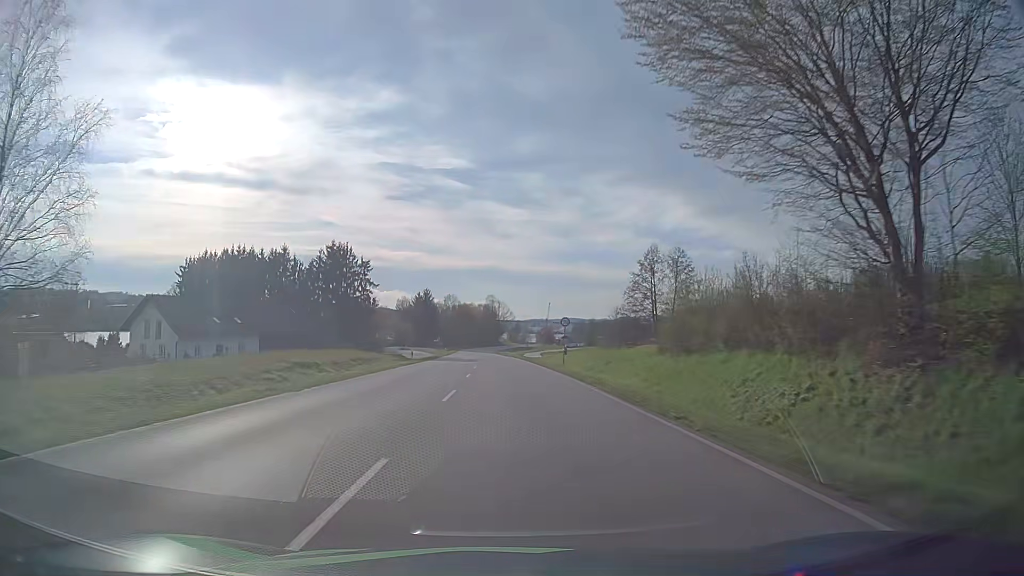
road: primary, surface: asphalt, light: Day
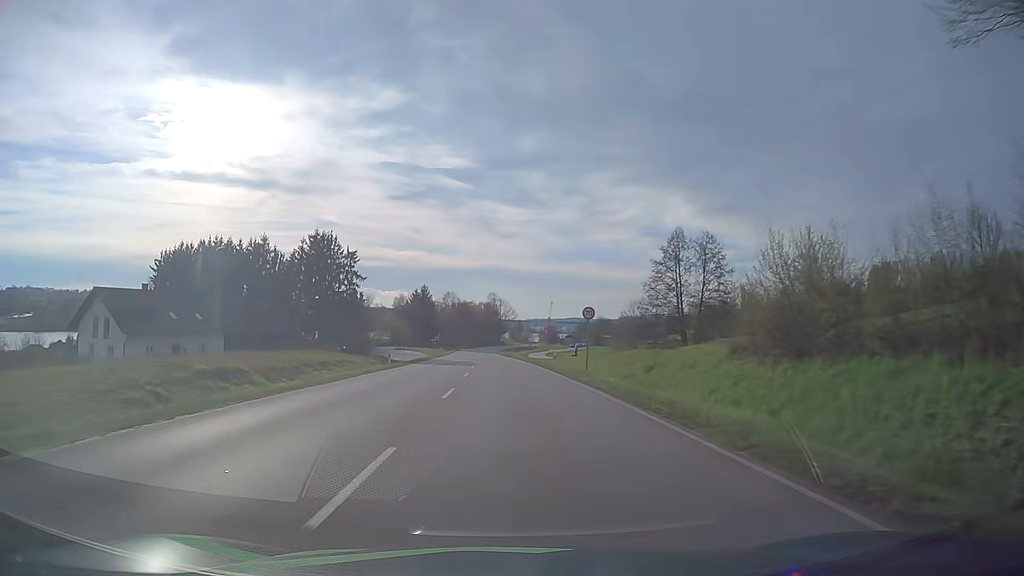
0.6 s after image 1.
(0.0, +11.1) m; 0°
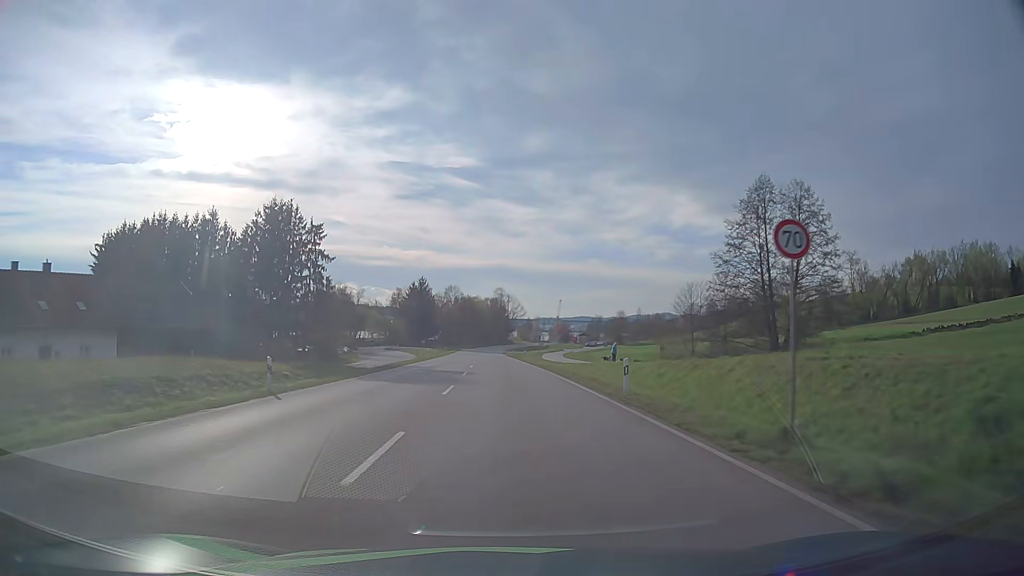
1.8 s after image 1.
(-0.1, +22.3) m; -1°
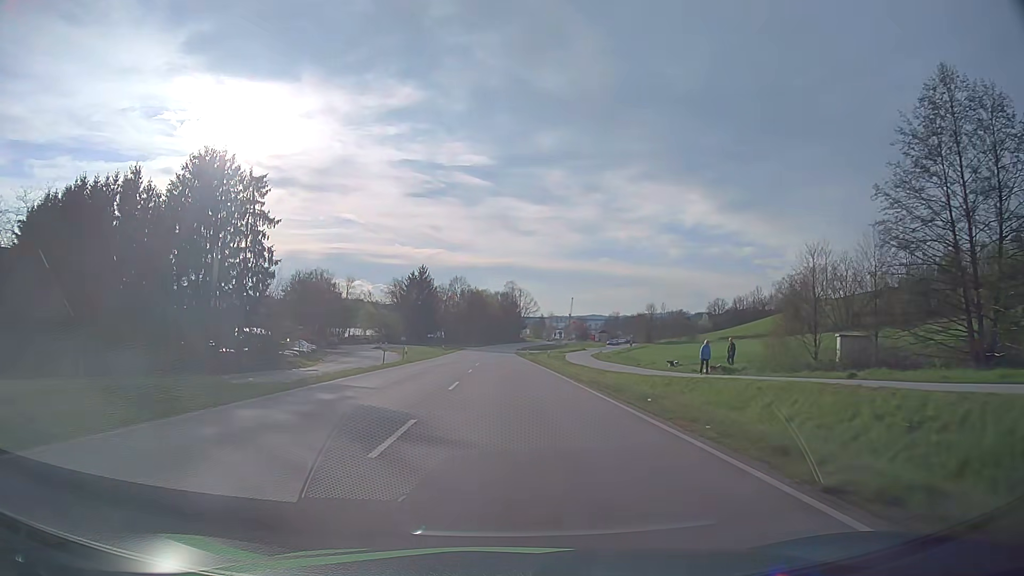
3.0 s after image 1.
(-0.2, +22.4) m; -1°
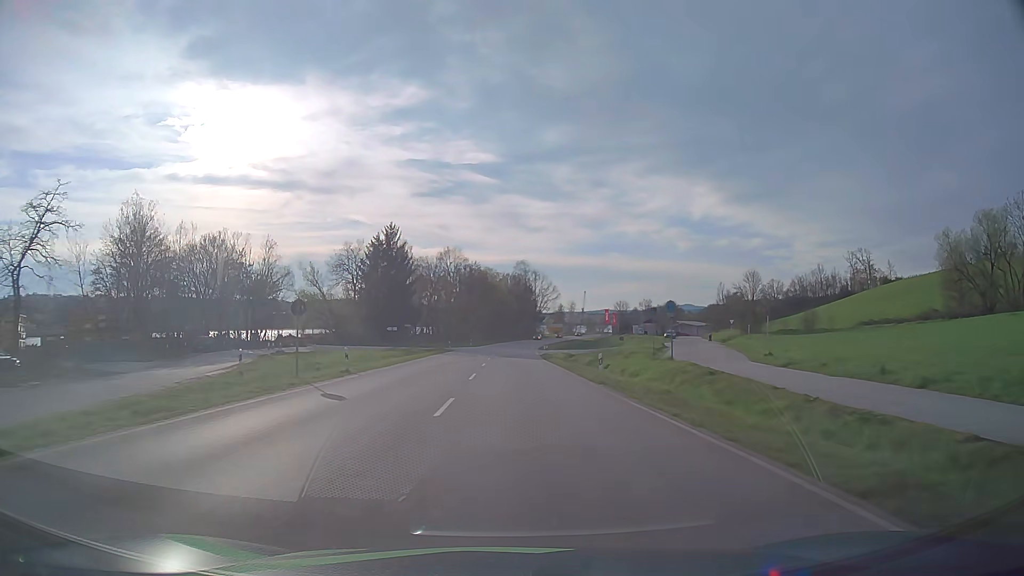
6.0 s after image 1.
(-0.6, +55.5) m; -1°
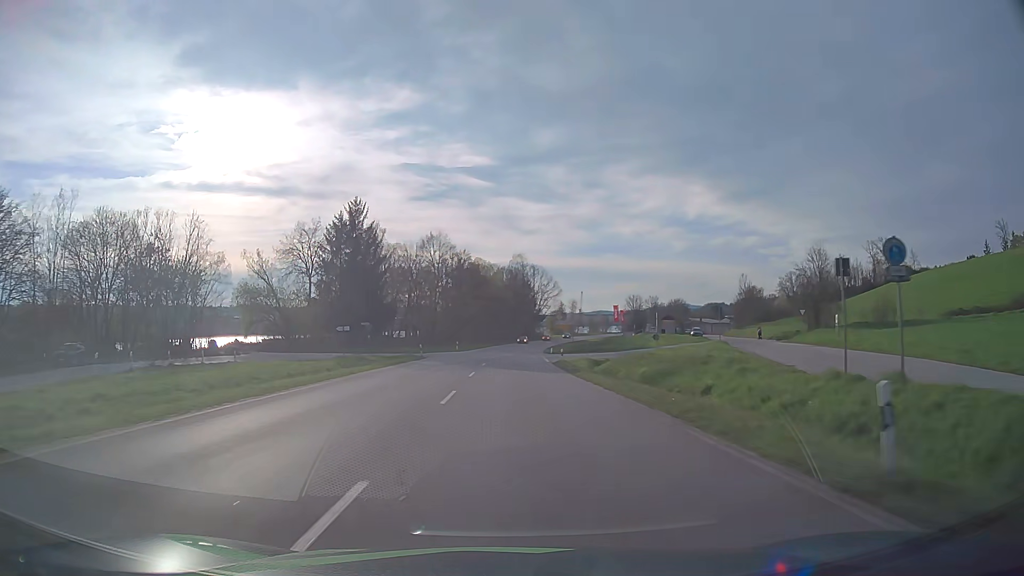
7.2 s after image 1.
(0.0, +21.6) m; 0°
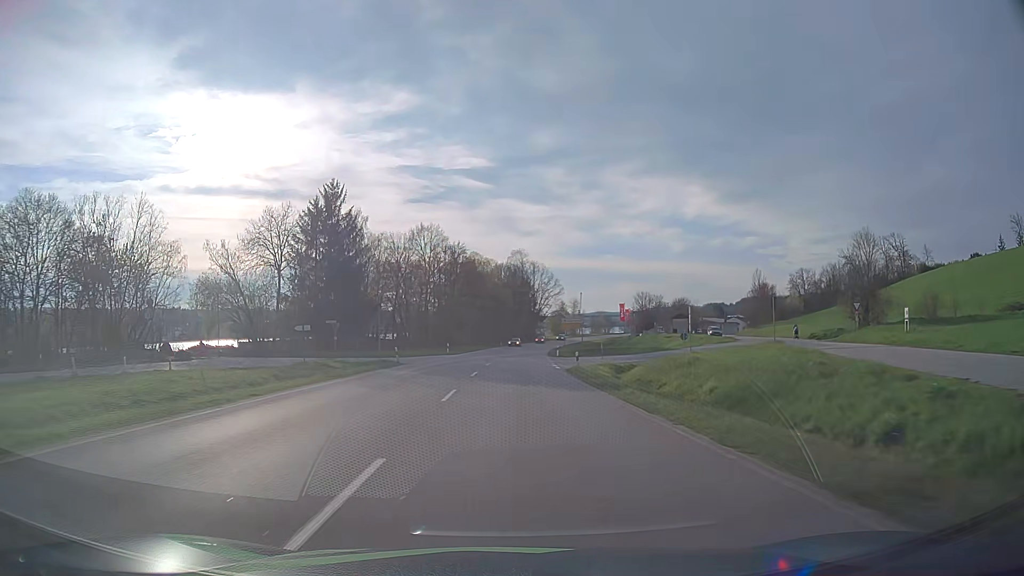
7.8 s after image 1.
(0.0, +10.7) m; 0°
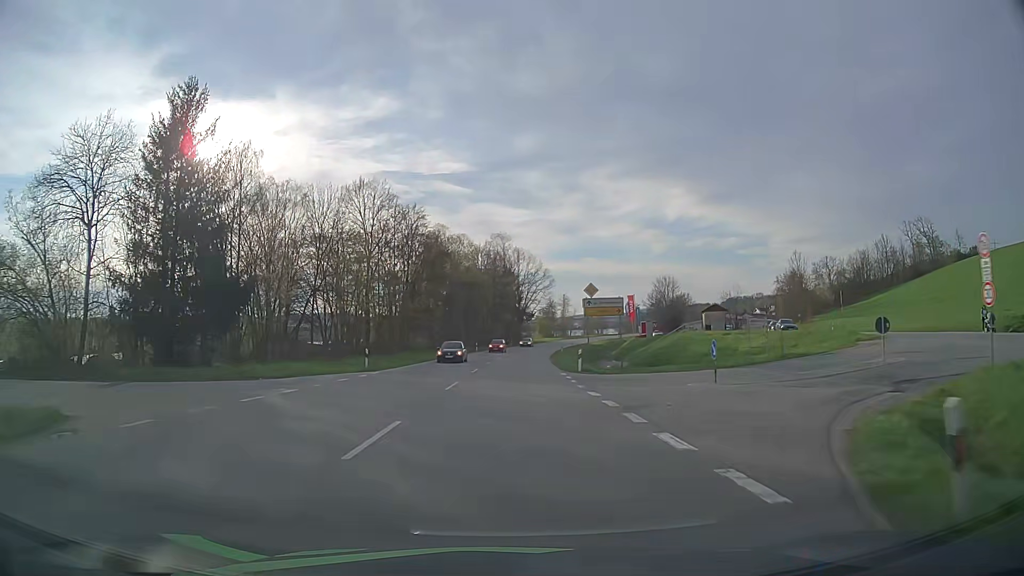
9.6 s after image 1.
(+0.4, +32.1) m; +1°
(0, +10) (0, +20) (0, +30) (+1, +40) (+1, +50) (+2, +60) (+3, +70) (+4, +80) (+5, +90) (+6, +100) m
